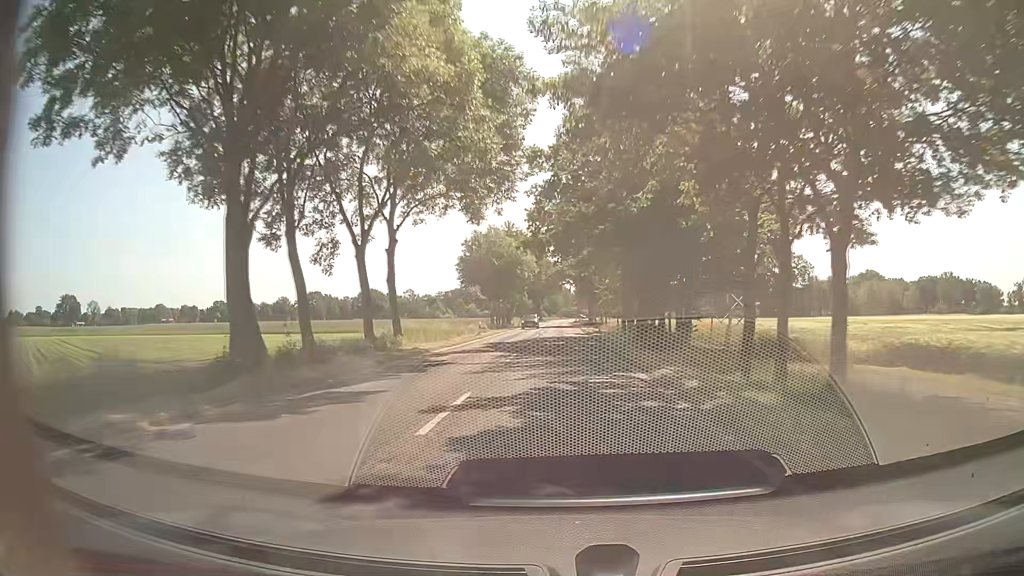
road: secondary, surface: asphalt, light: Day
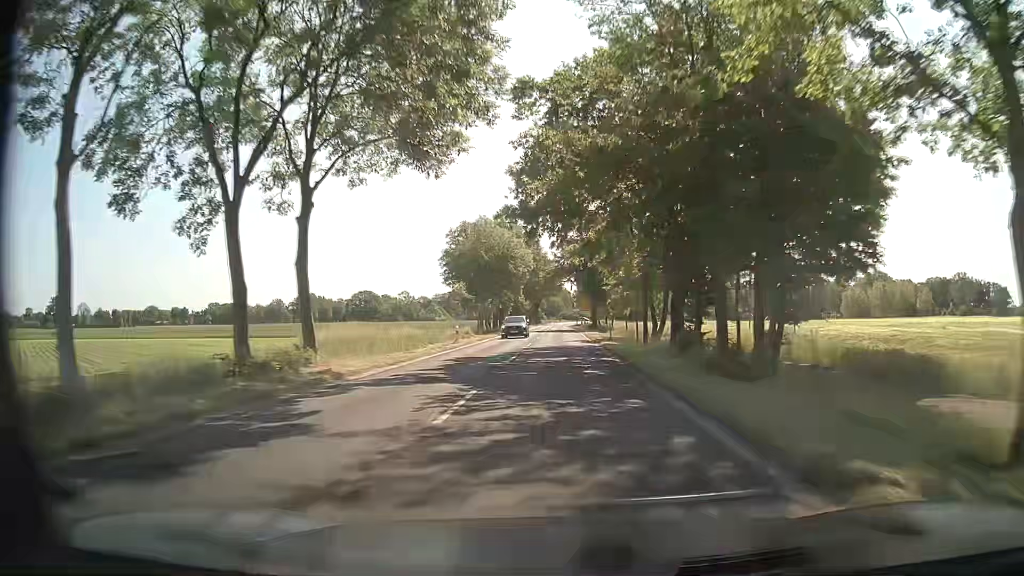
(-0.1, +11.3) m; 0°
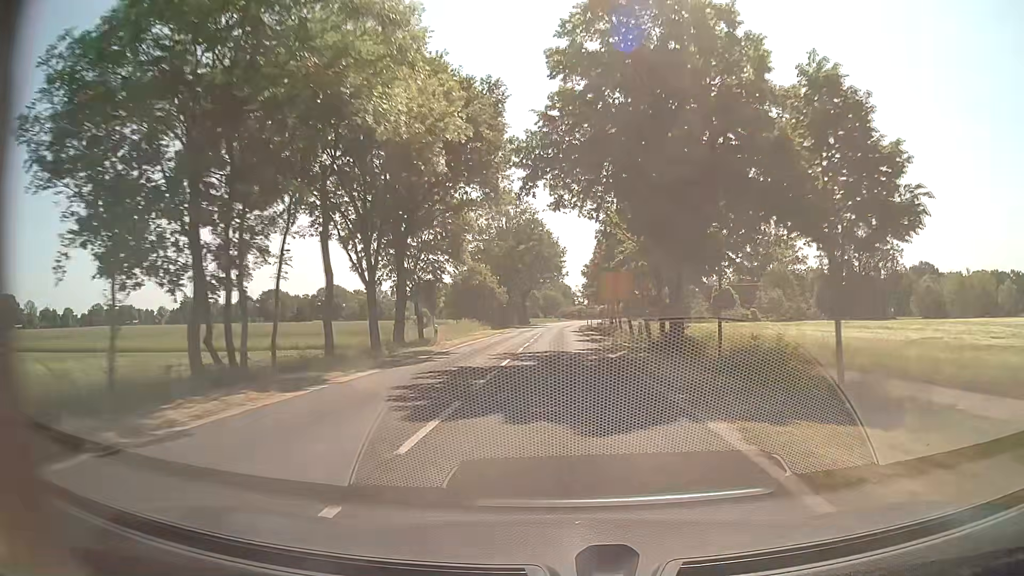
(-0.3, +56.3) m; 0°
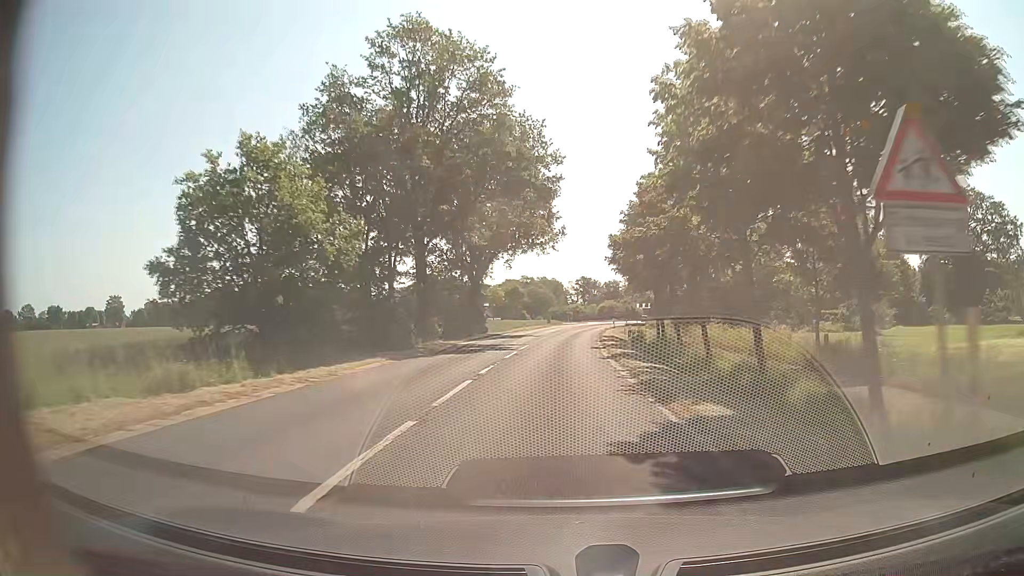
(+0.1, +56.4) m; 0°
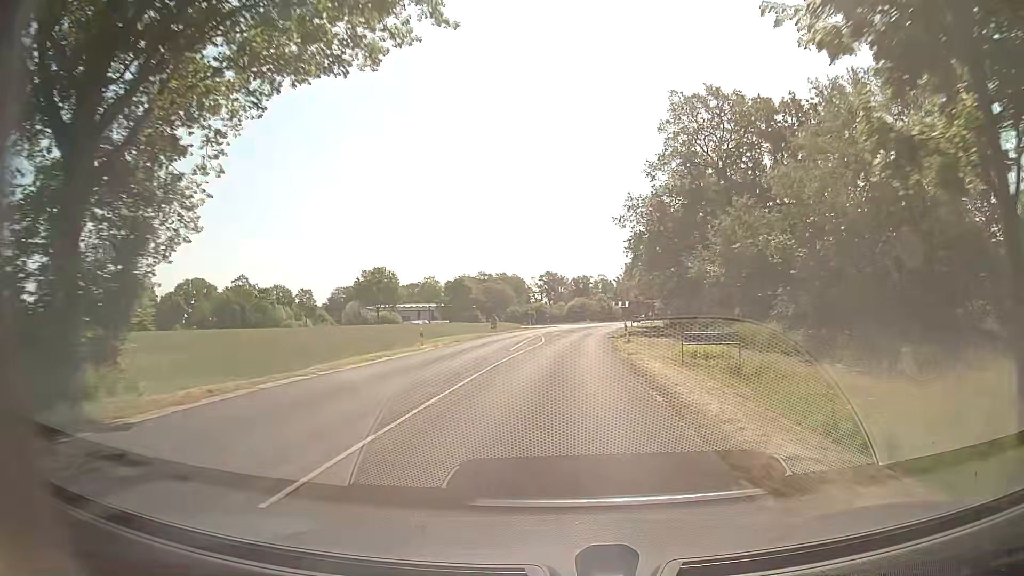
(+1.6, +45.4) m; +4°
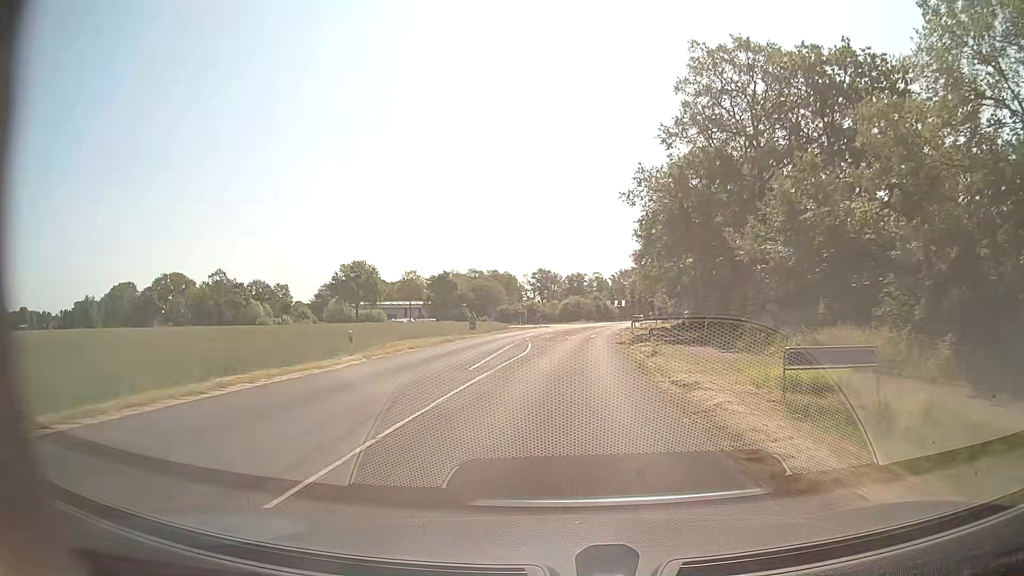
(0.0, +11.4) m; 0°
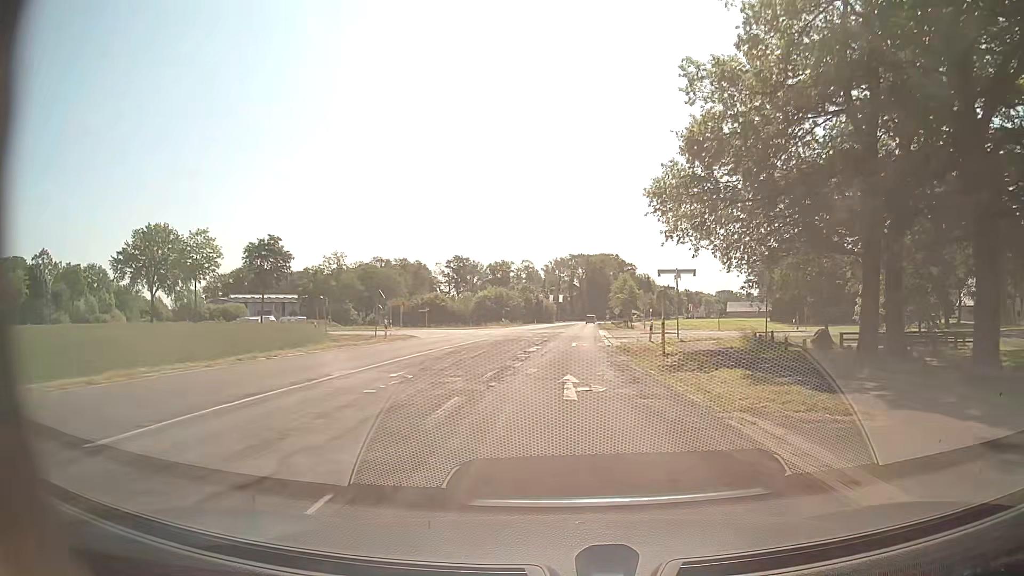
(+3.4, +56.7) m; +7°
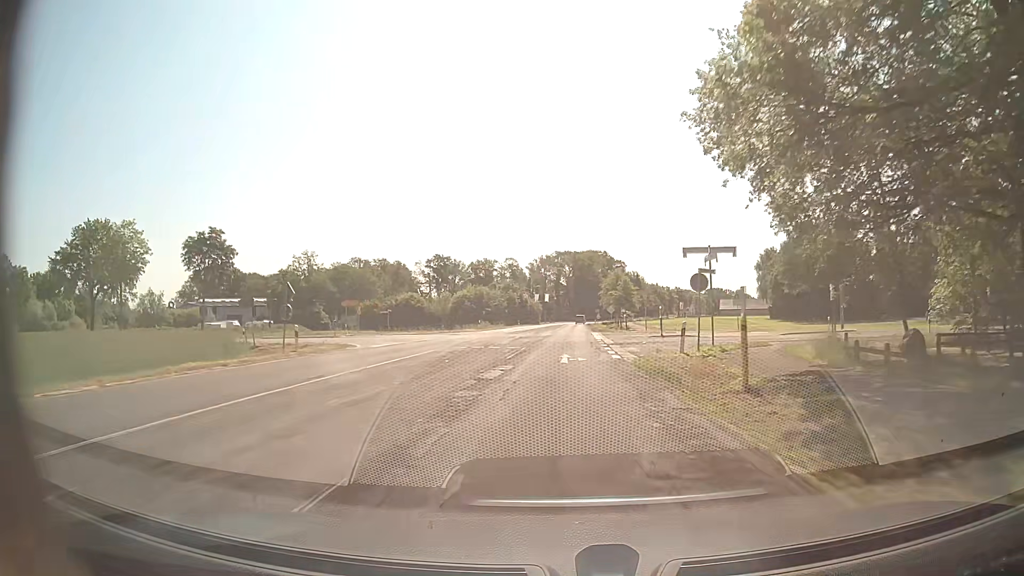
(+0.1, +11.4) m; +1°
